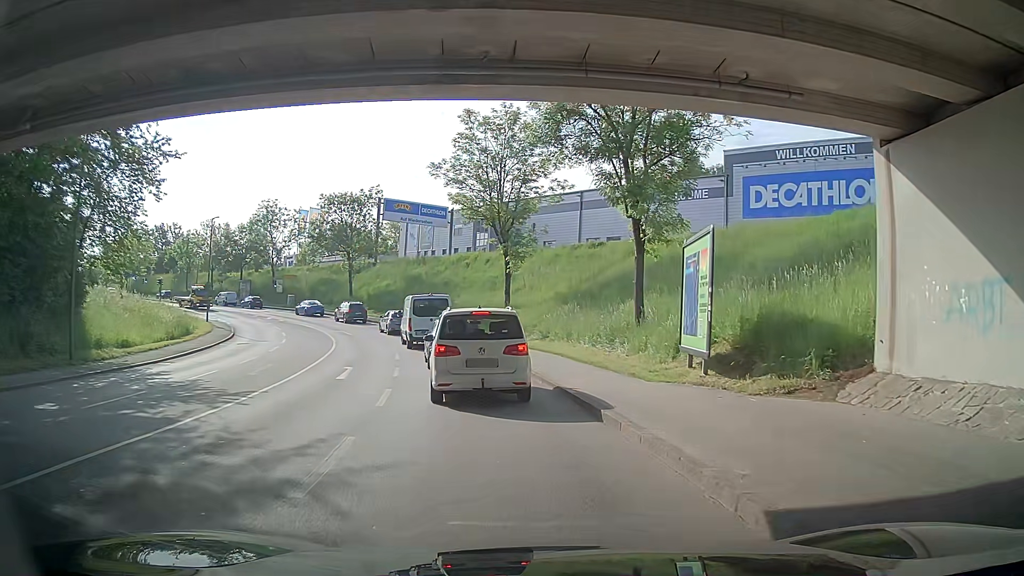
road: tertiary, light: Day
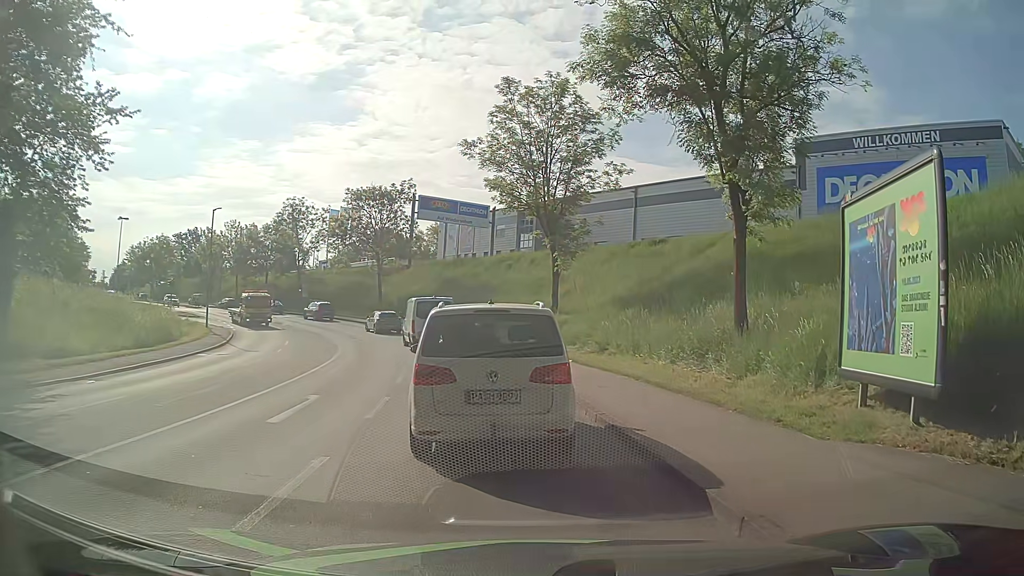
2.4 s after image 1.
(-0.5, +6.8) m; -4°
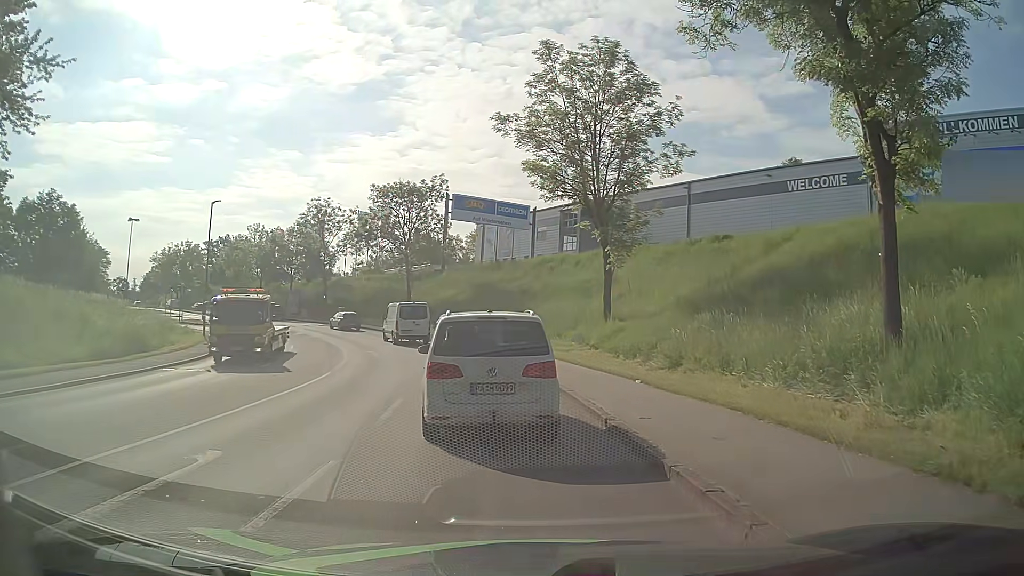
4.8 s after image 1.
(-0.4, +6.4) m; -4°
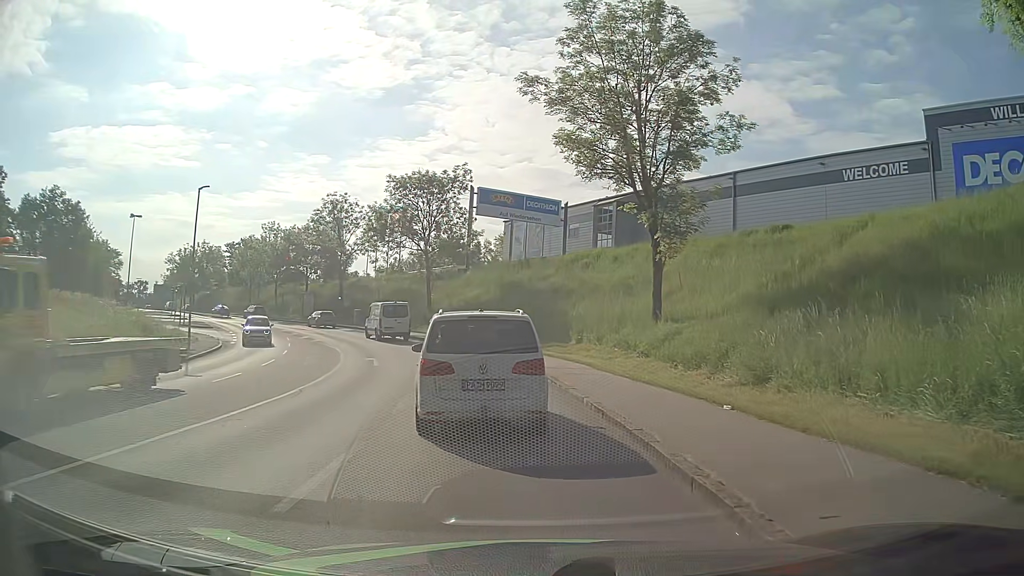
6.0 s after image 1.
(-0.2, +5.5) m; -4°
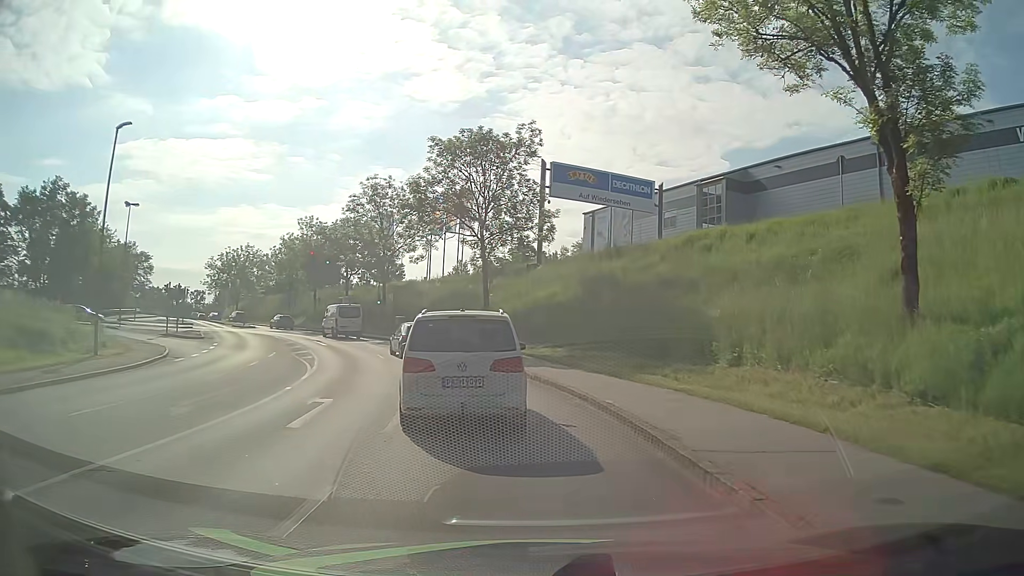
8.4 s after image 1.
(-0.8, +14.4) m; -6°
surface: asphalt
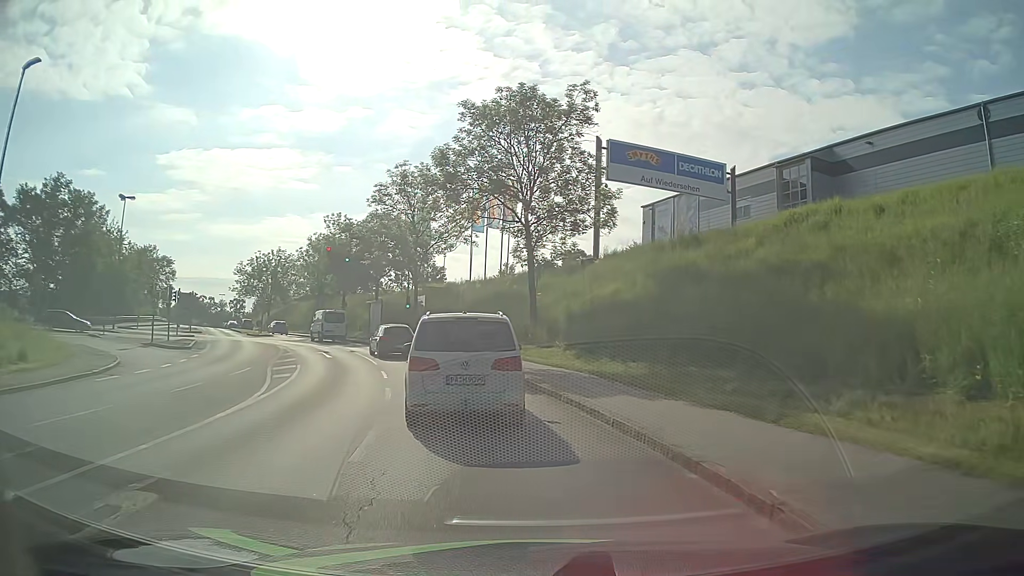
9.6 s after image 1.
(-0.3, +8.1) m; -4°
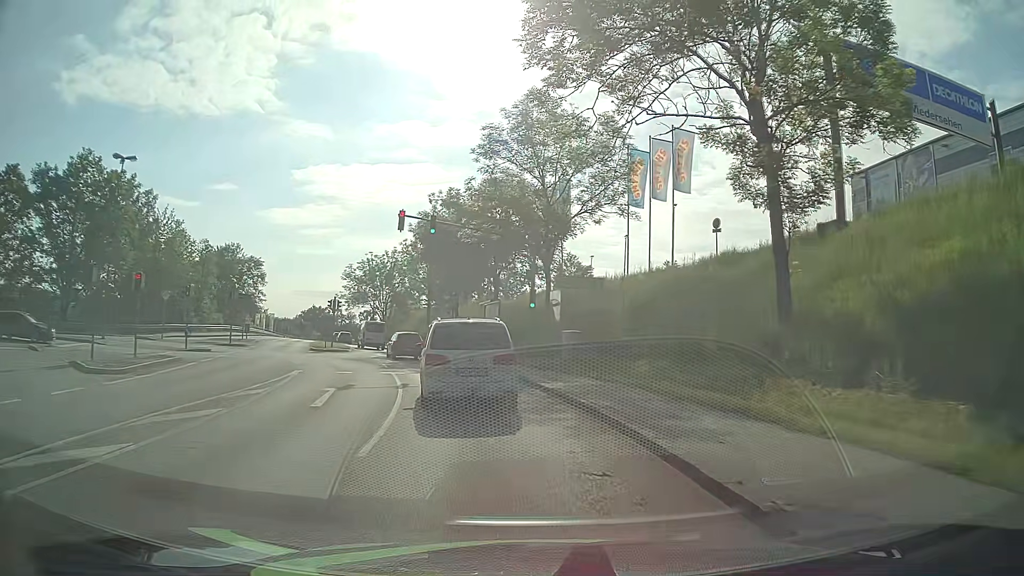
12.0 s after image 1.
(-2.3, +18.1) m; -14°
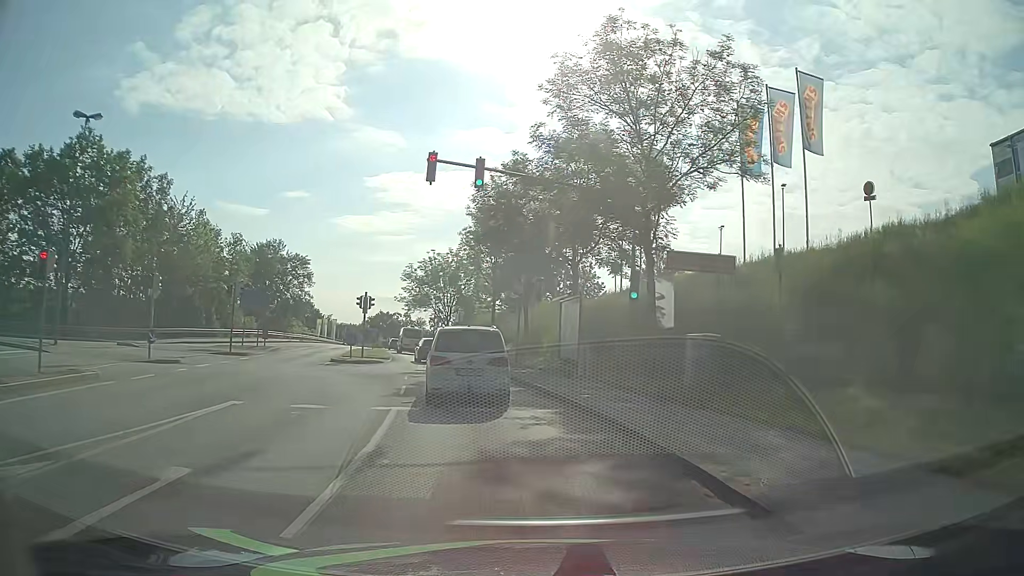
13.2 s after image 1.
(-0.5, +10.4) m; -5°
(-1, +10) (-2, +20) (-4, +30) (-6, +39) (-9, +49) (-11, +59) (-14, +68) (-16, +78) (-18, +88) (-21, +98) m
